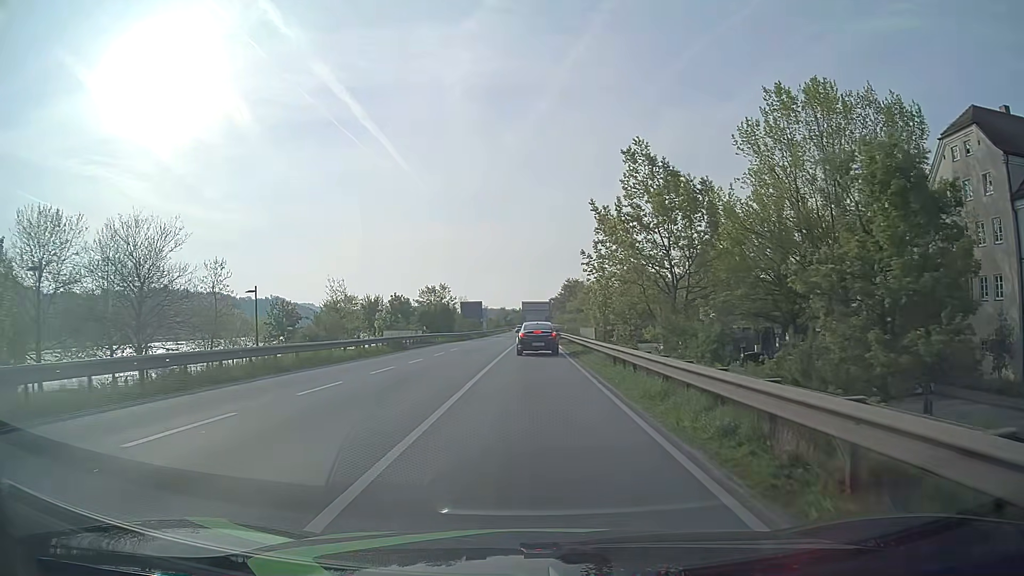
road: primary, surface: asphalt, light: Day
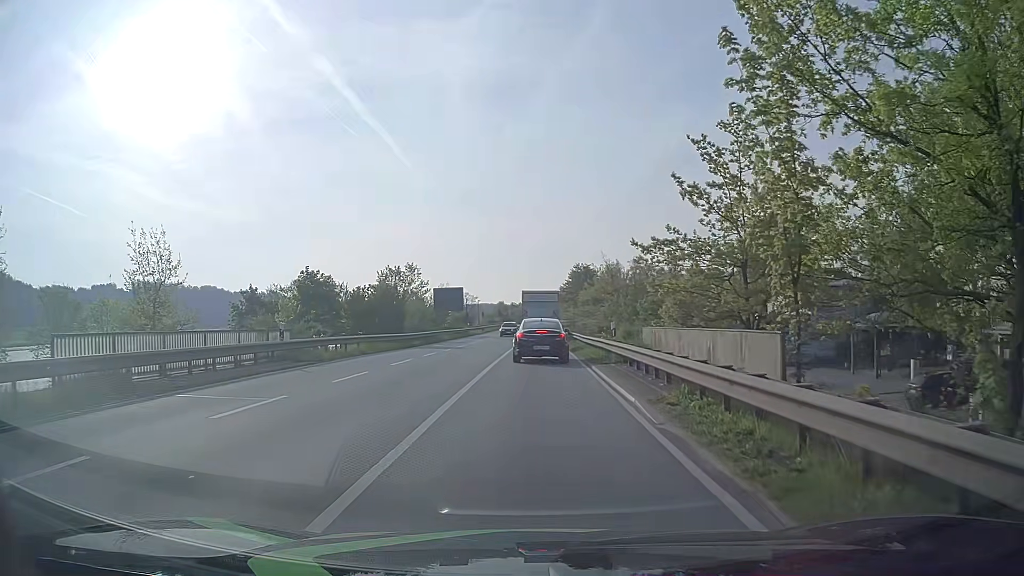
(+0.1, +27.4) m; 0°
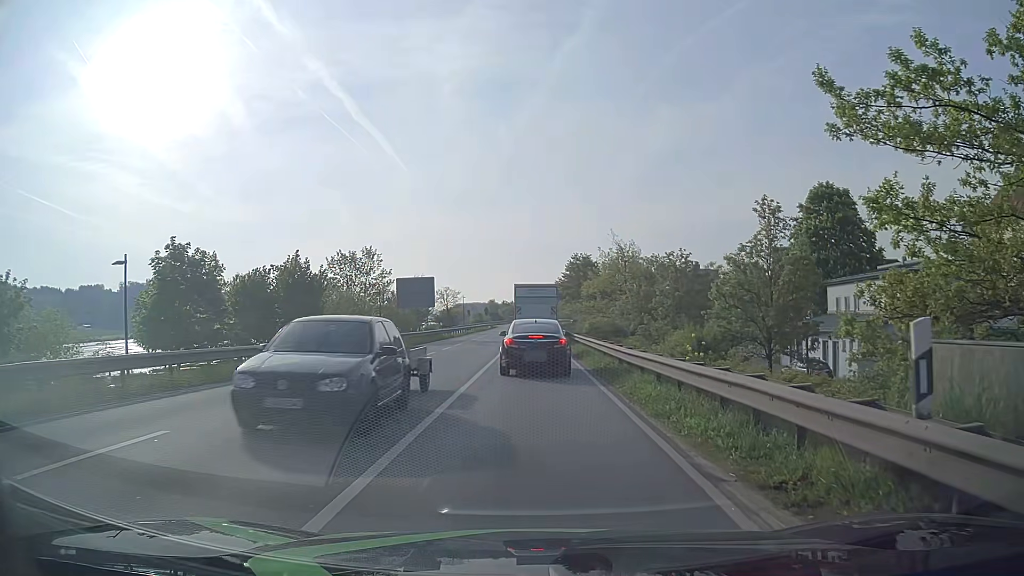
(+0.1, +15.7) m; +1°
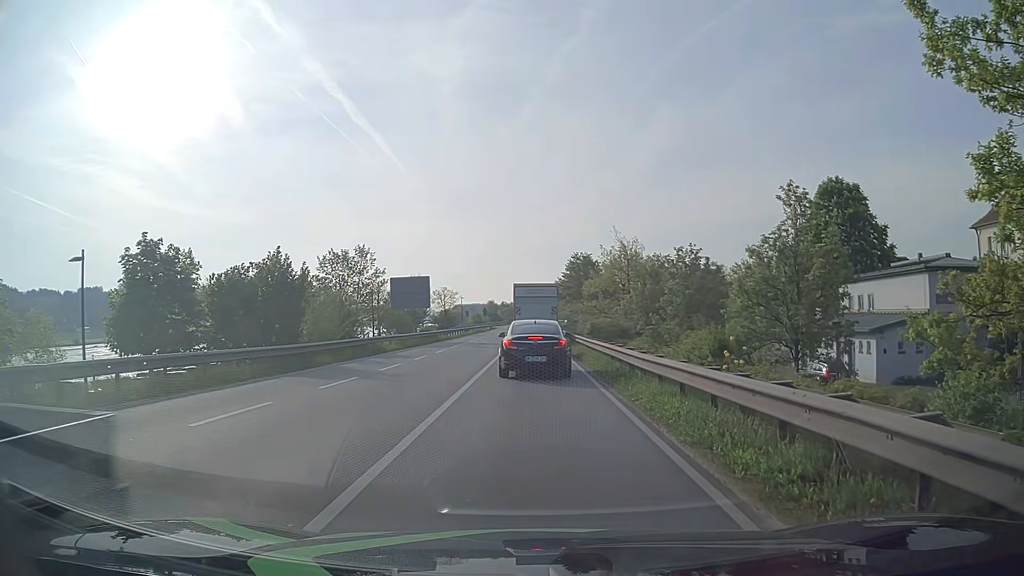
(0.0, +2.2) m; 0°
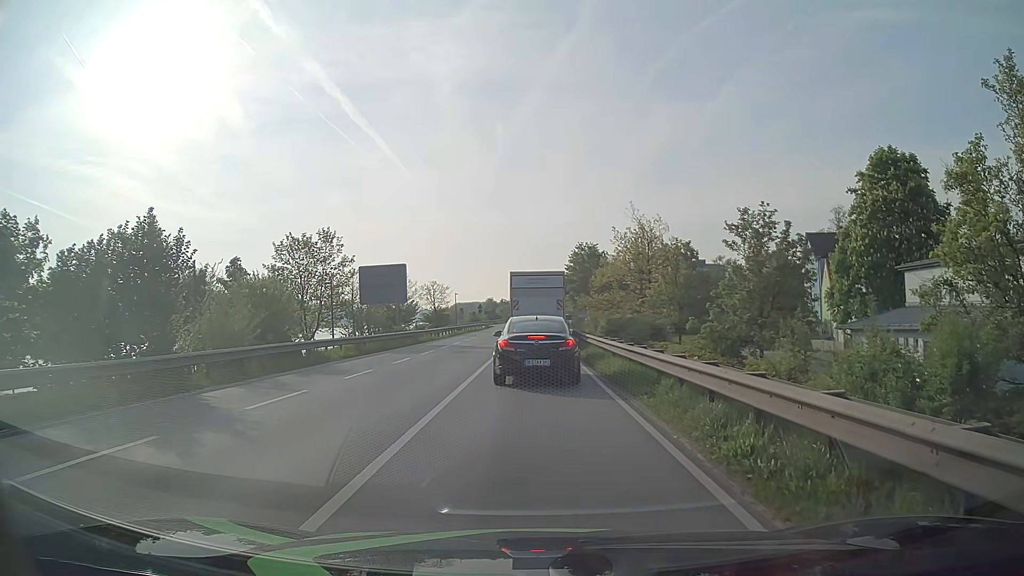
(-0.1, +9.9) m; -1°
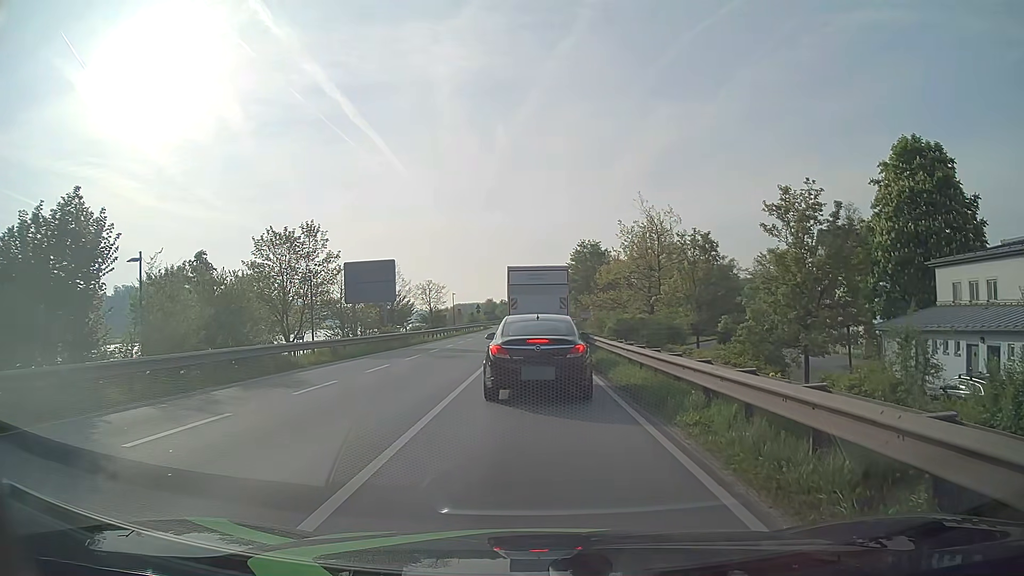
(0.0, +3.6) m; 0°
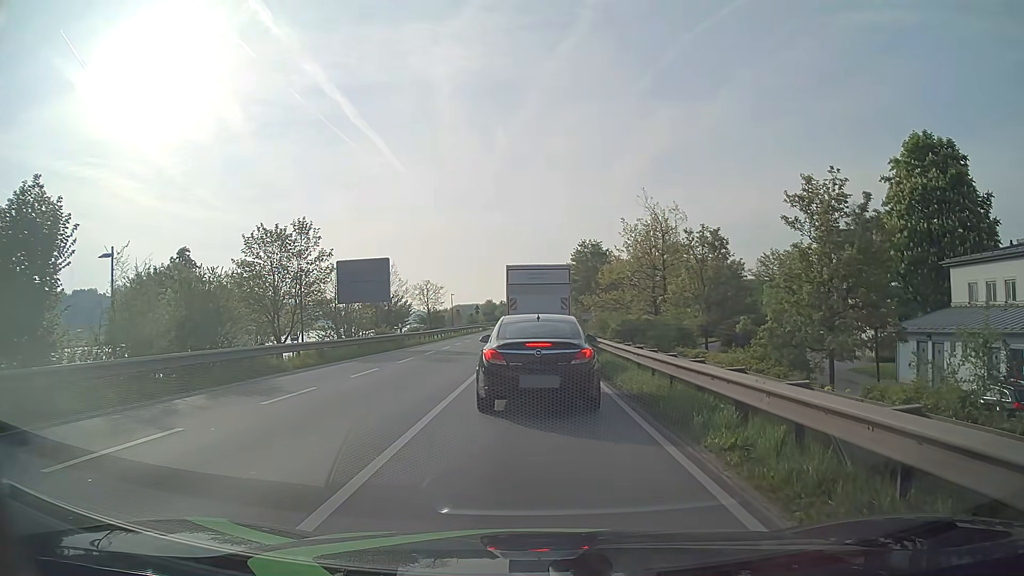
(0.0, +1.5) m; 0°
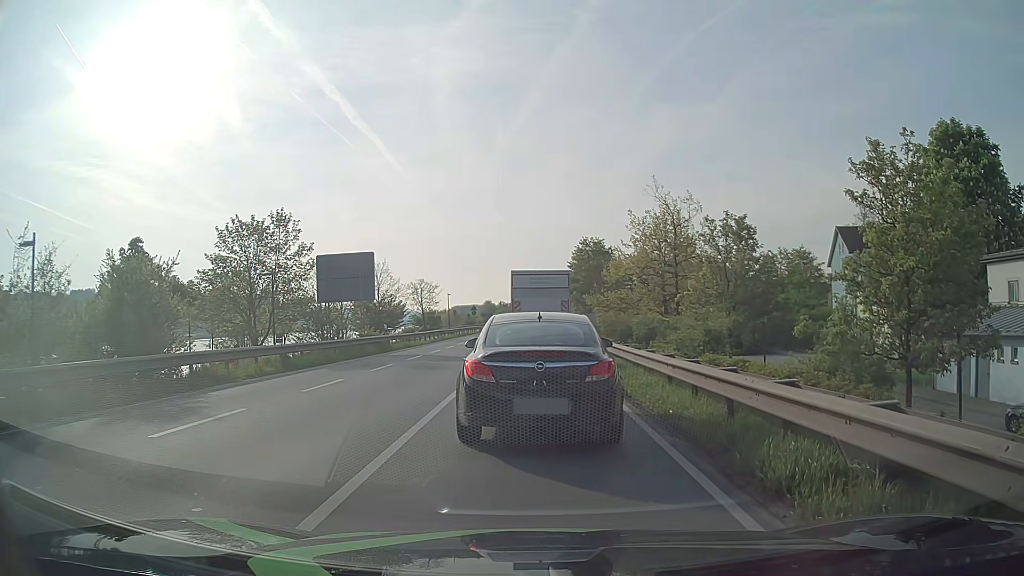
(0.0, +3.5) m; -1°
